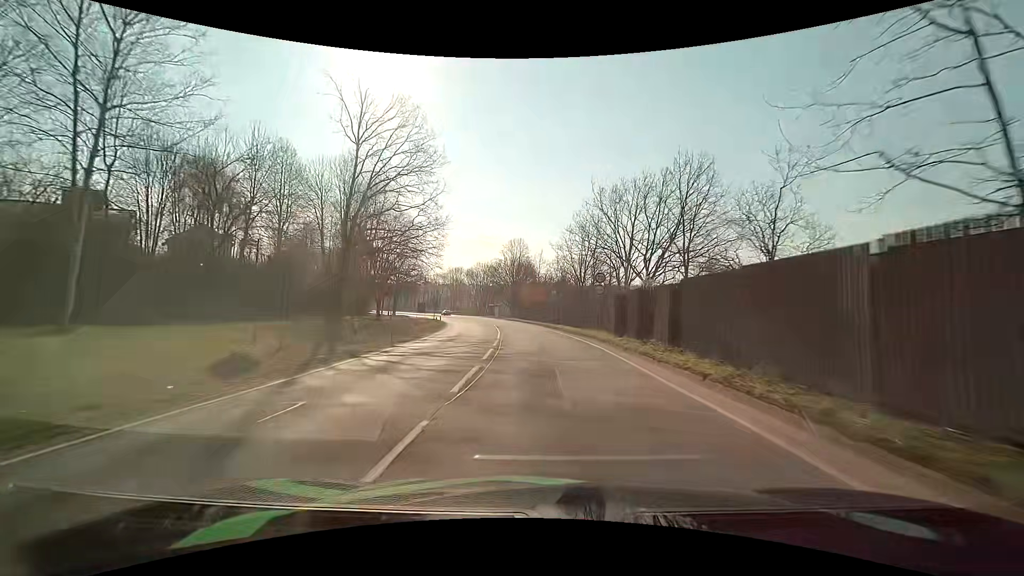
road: primary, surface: asphalt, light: Day
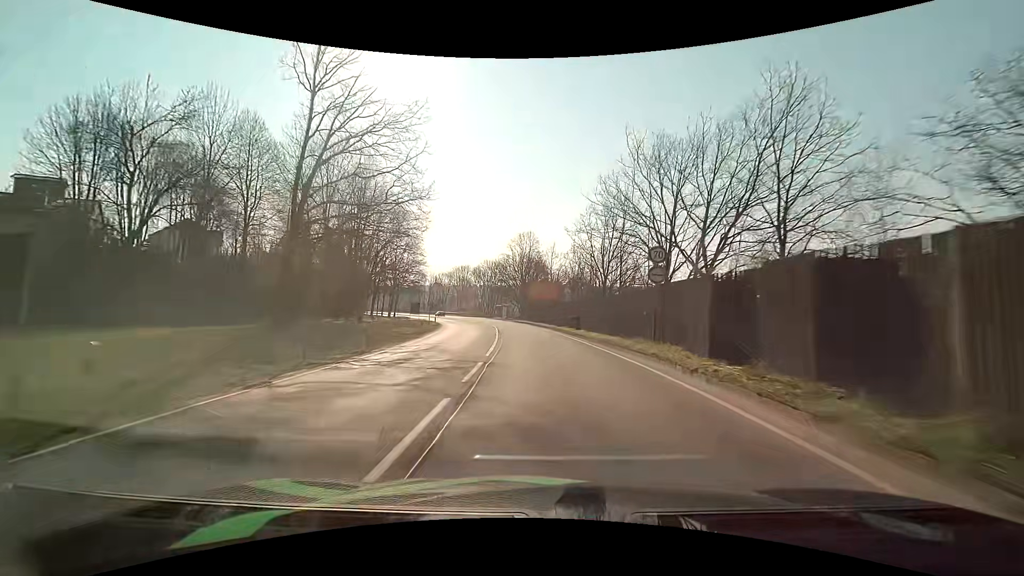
(-0.1, +10.9) m; -1°
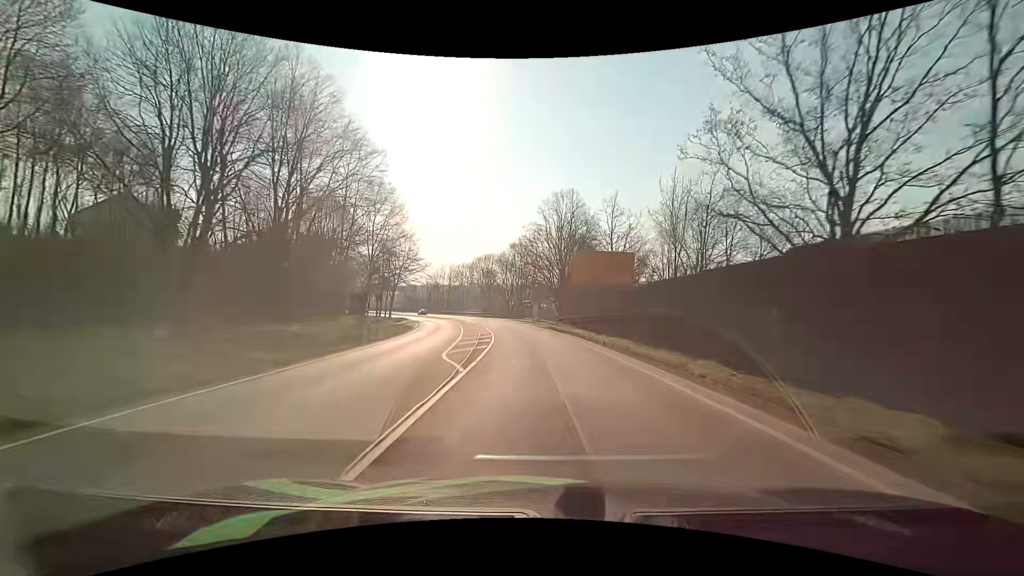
(-1.3, +33.1) m; -4°
(0, +10) (-1, +20) (-2, +30) (-3, +40) (-4, +50) (-6, +60) (-9, +69) (-11, +79) (-14, +88) (-18, +98) m
